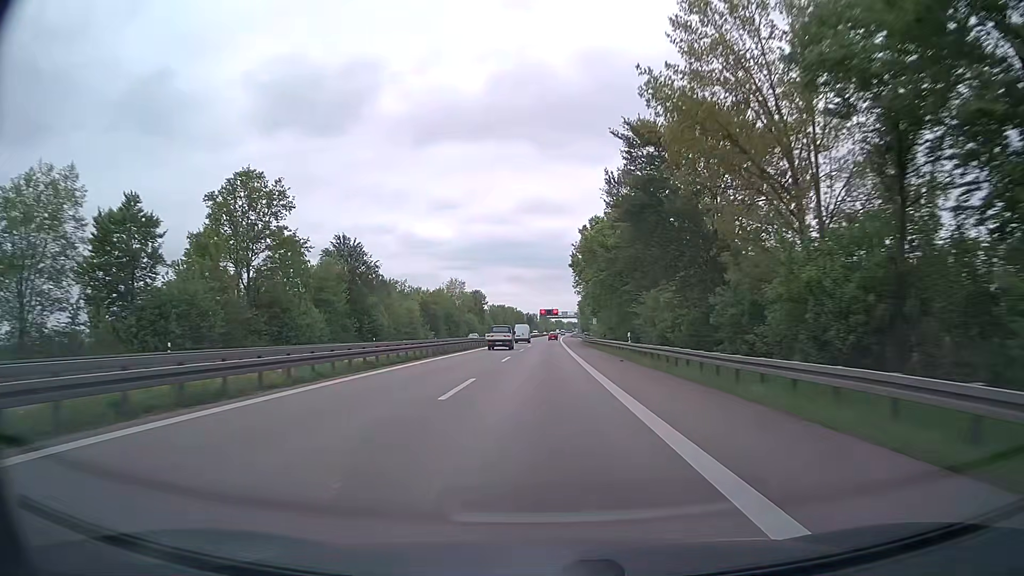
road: trunk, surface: asphalt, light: Day
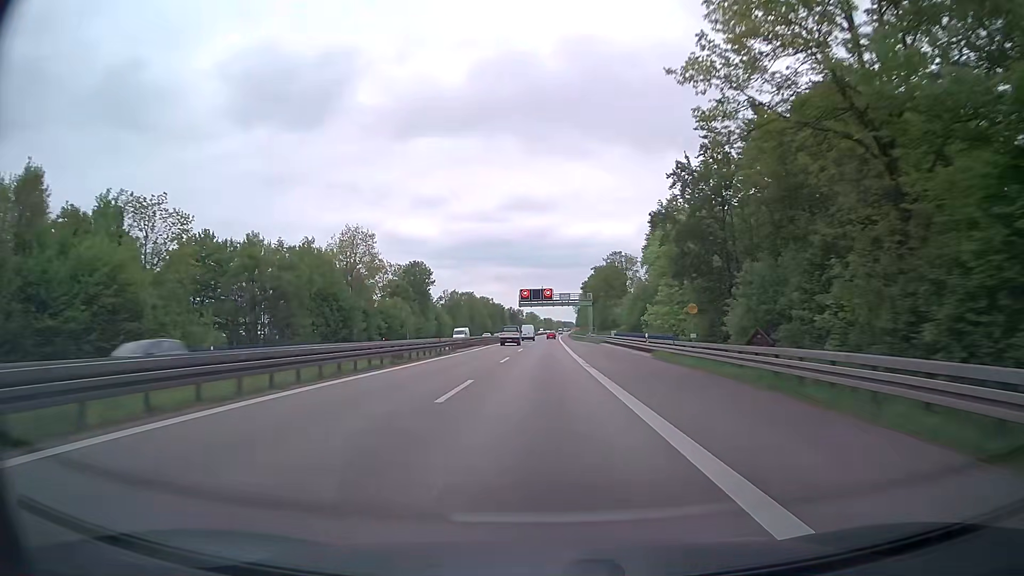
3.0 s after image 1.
(+0.5, +91.1) m; +1°
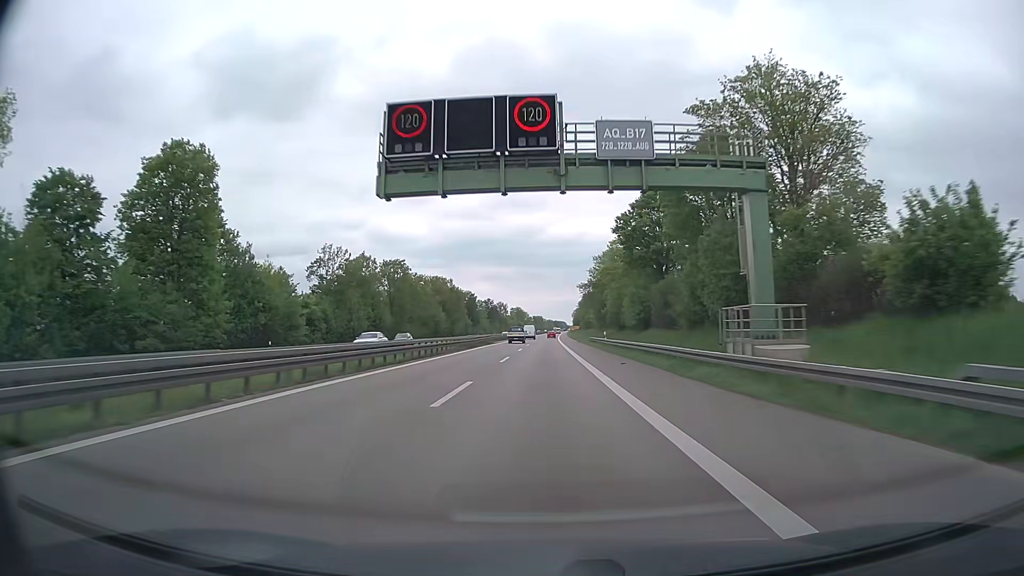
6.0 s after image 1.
(+0.6, +91.2) m; +1°
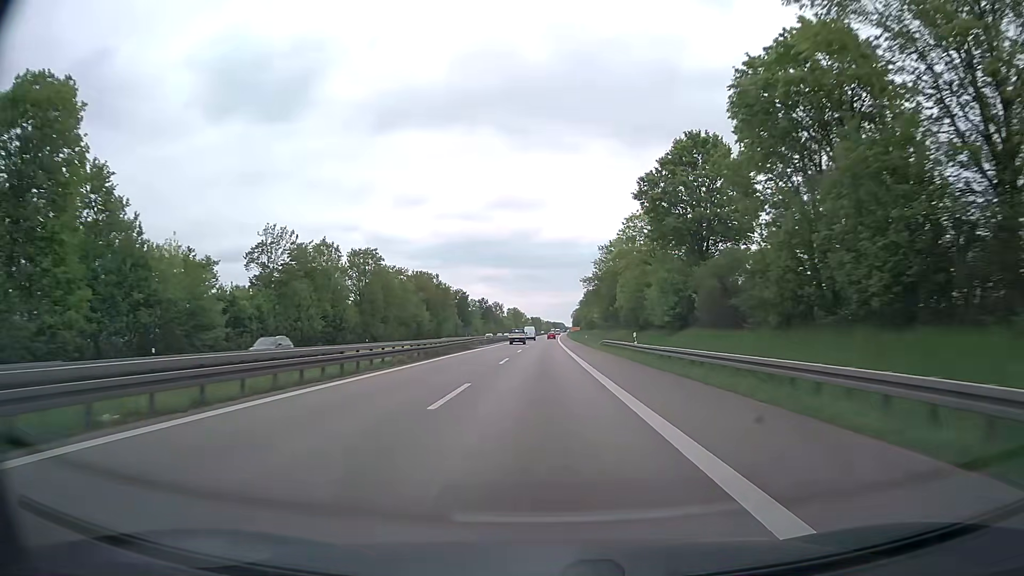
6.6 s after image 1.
(0.0, +18.2) m; 0°
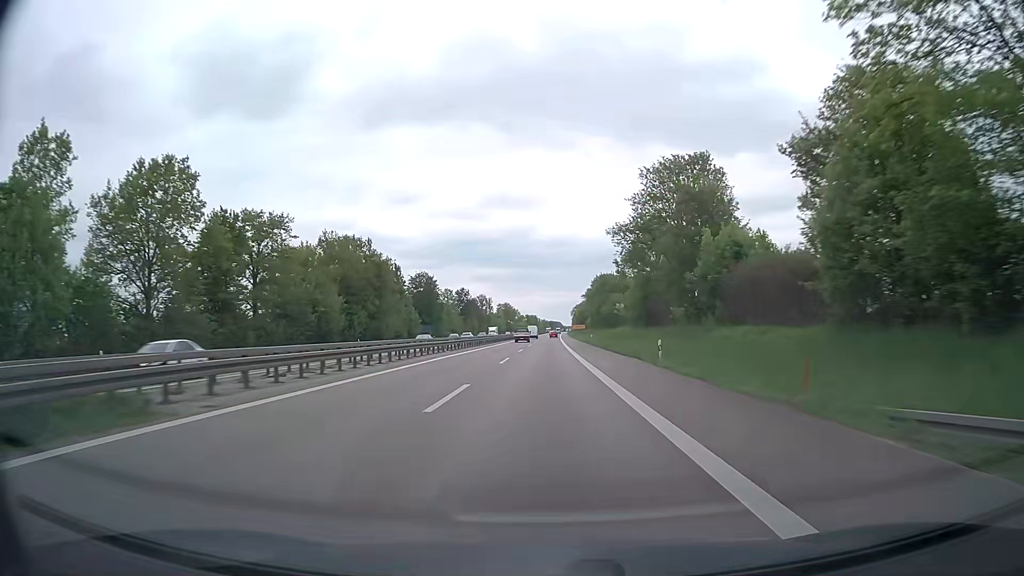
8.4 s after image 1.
(0.0, +54.7) m; 0°
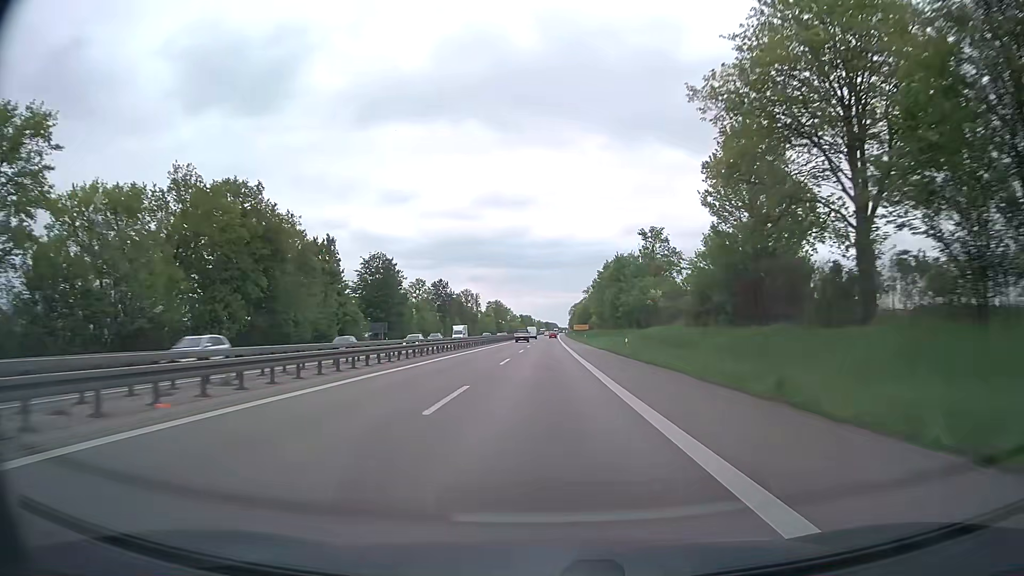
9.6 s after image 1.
(+0.1, +36.5) m; 0°
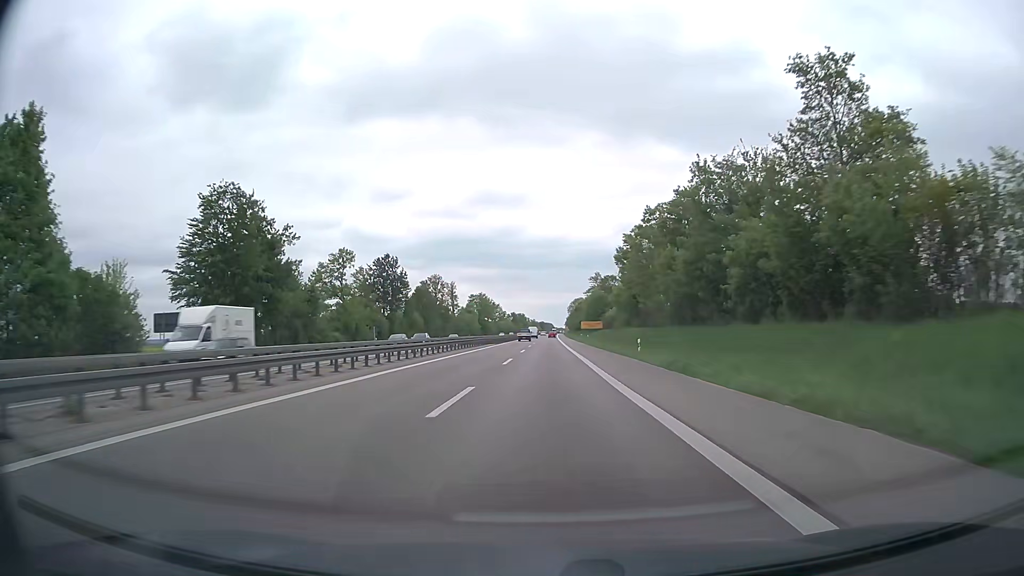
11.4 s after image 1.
(+0.2, +54.7) m; +1°
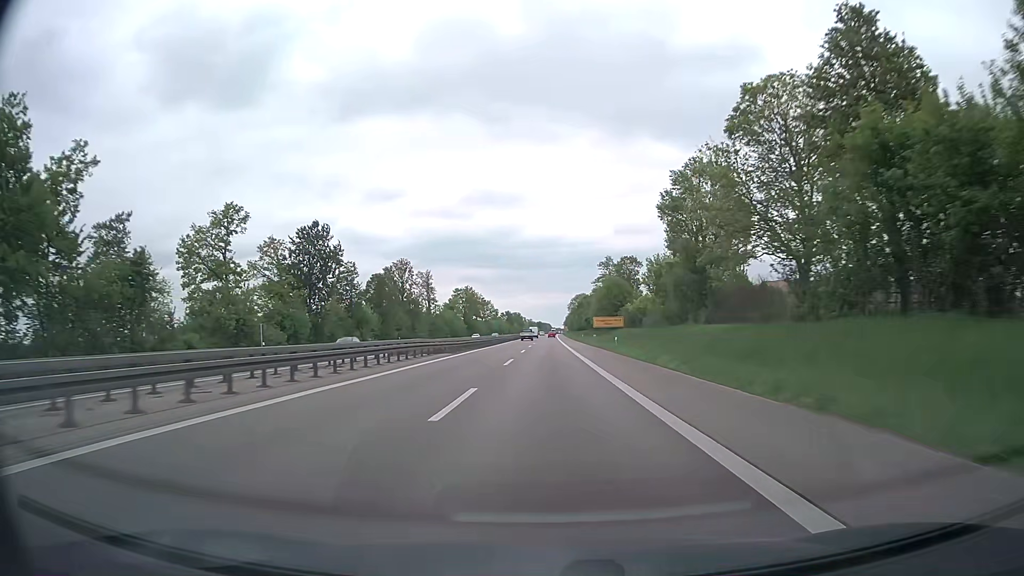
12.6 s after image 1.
(0.0, +36.5) m; 0°
(0, +10) (0, +20) (0, +30) (0, +40) (0, +50) (0, +60) (0, +70) (0, +80) (0, +90) (+1, +100) m
